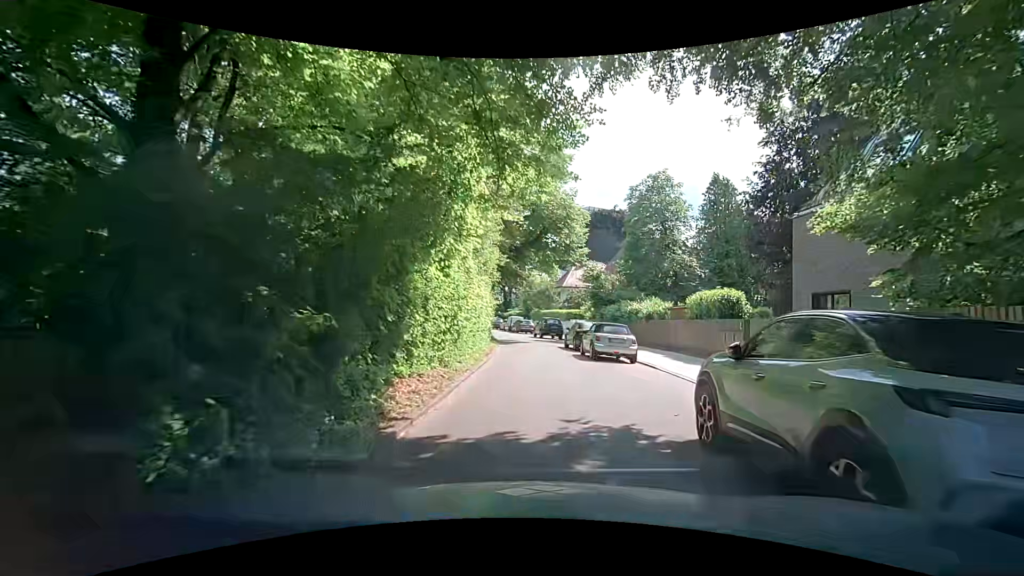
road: residential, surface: asphalt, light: Day
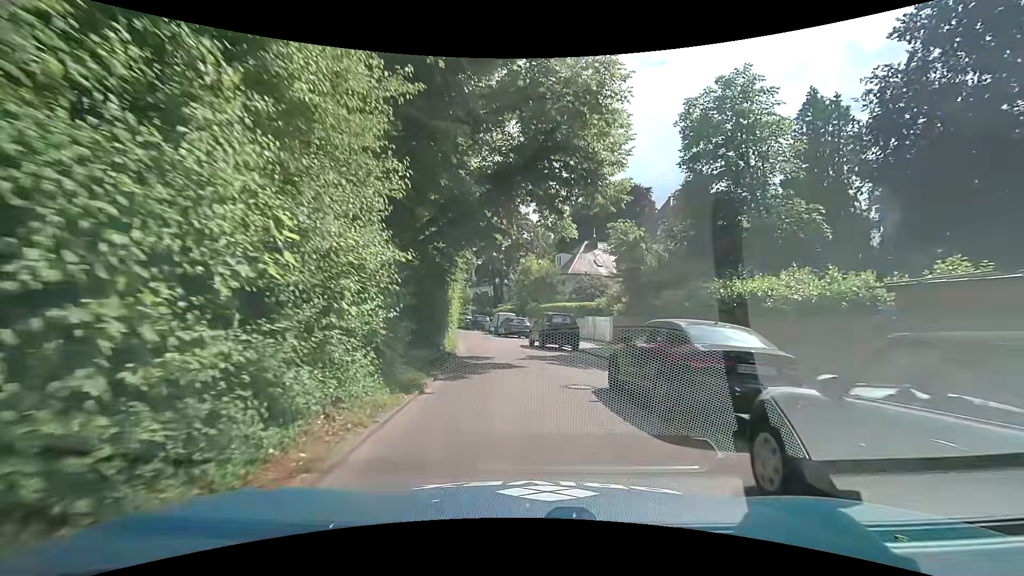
(+1.0, +17.0) m; +2°
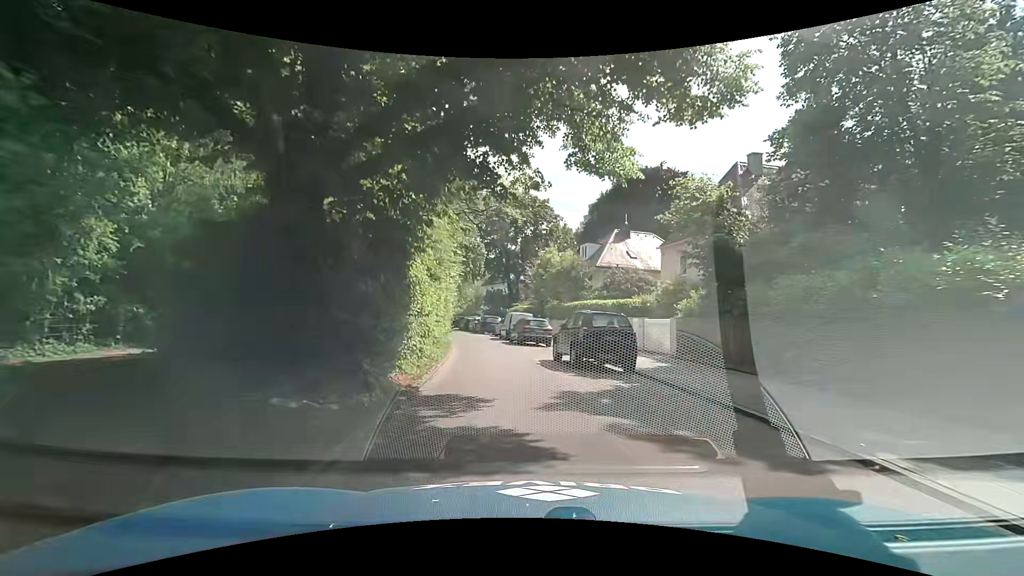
(-0.2, +8.7) m; -1°
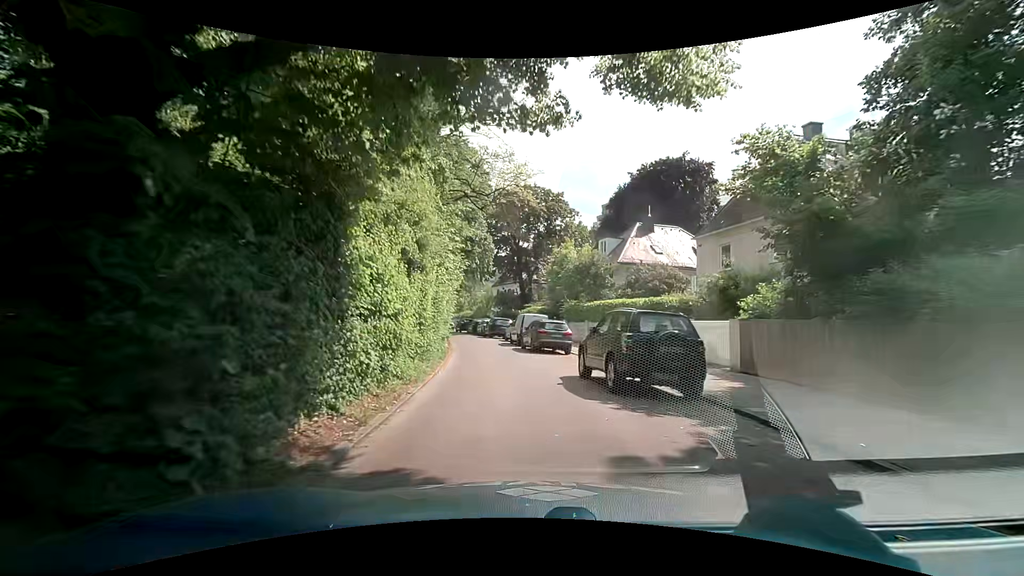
(0.0, +4.4) m; -2°
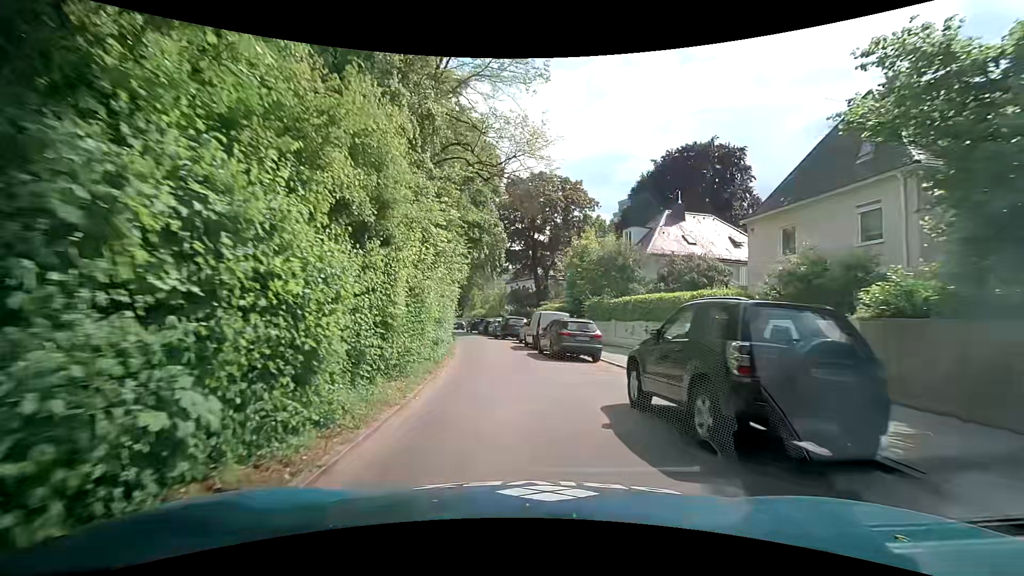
(-0.1, +4.4) m; -2°
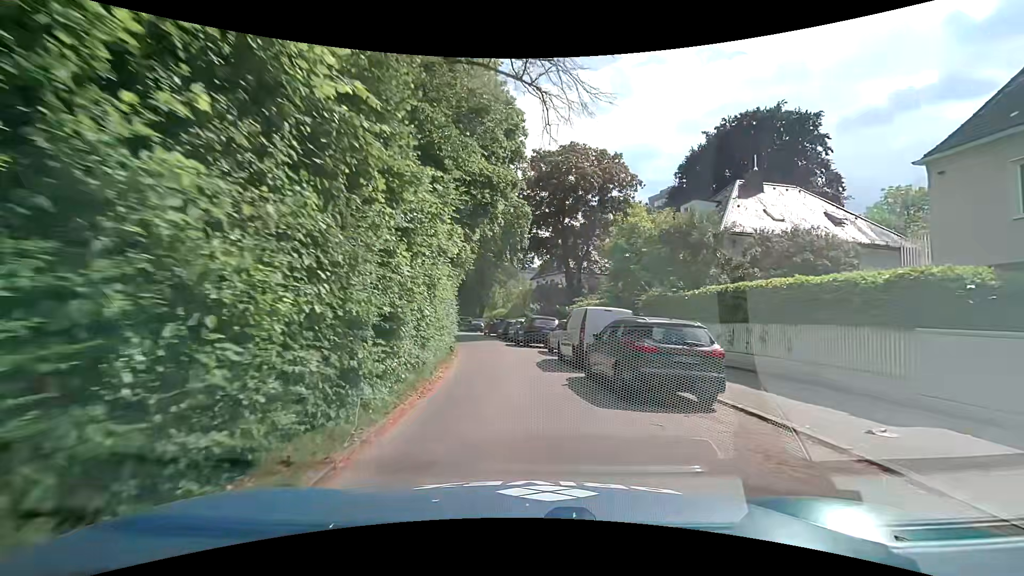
(-0.2, +8.7) m; -3°
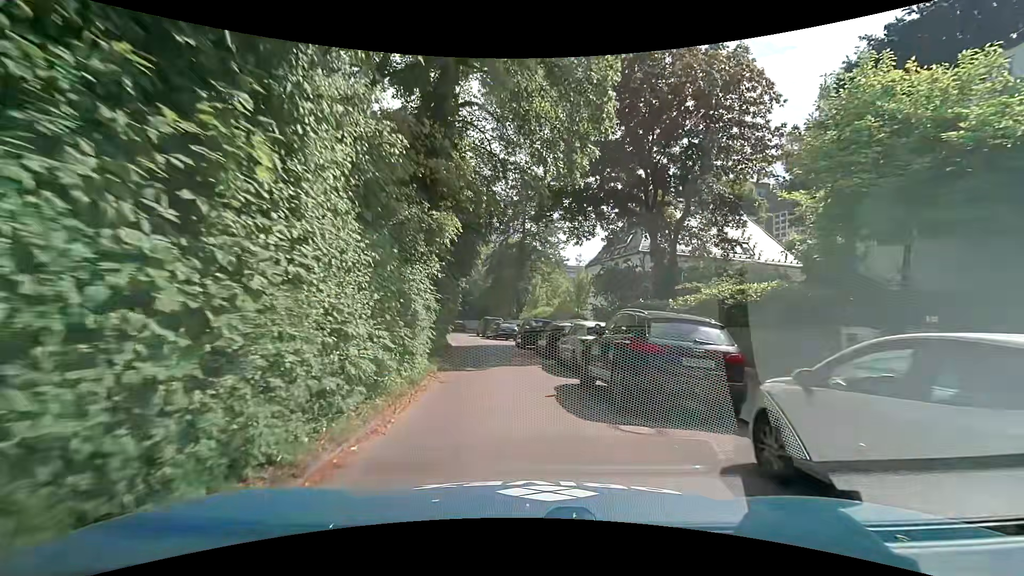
(-0.6, +17.3) m; -6°
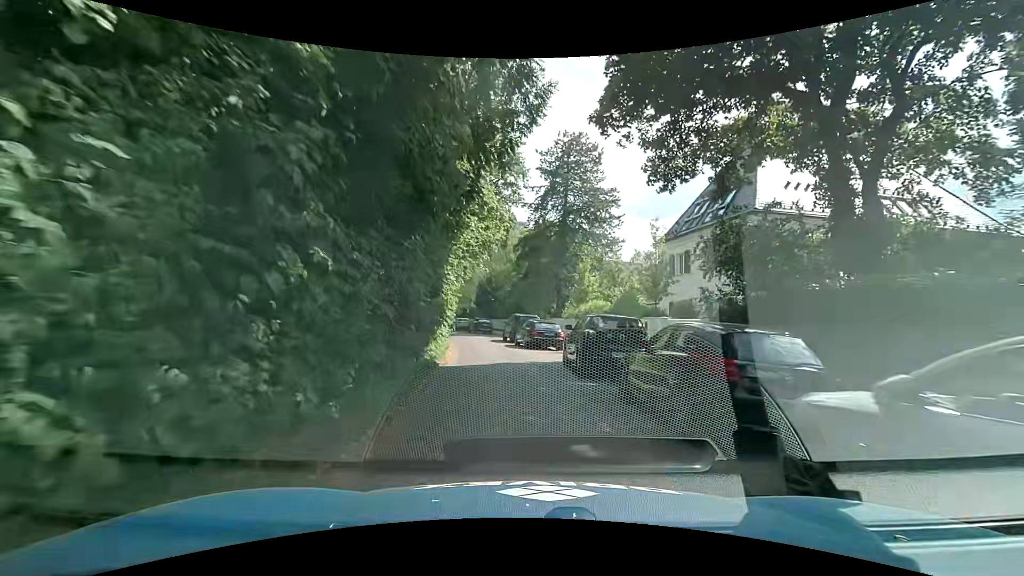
(0.0, +12.8) m; -3°
(0, +10) (-1, +20) (-2, +30) (-4, +40) (-7, +49) (-9, +59) (-12, +69) (-16, +78) (-19, +87) (-22, +97) m
